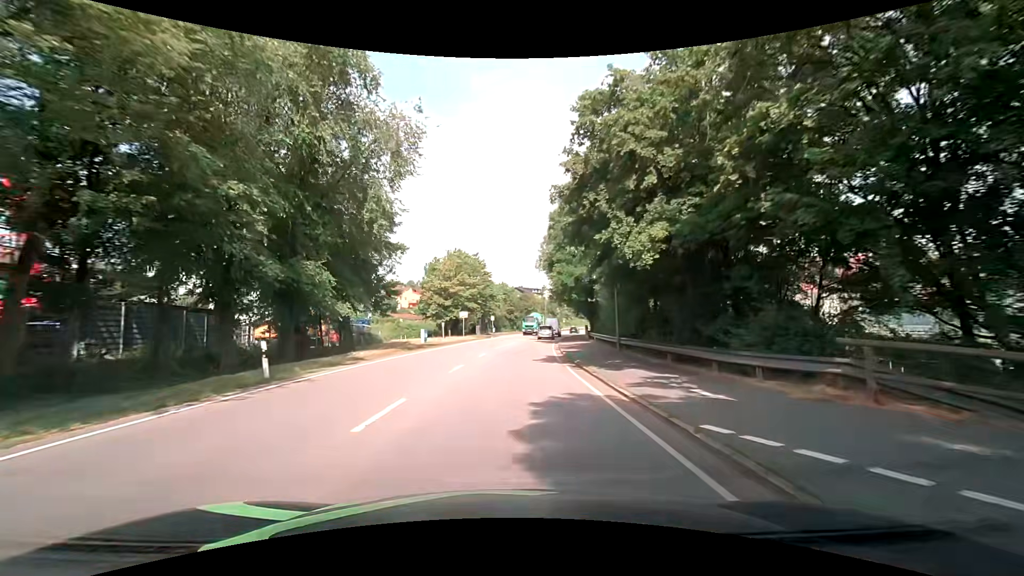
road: primary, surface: asphalt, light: Day
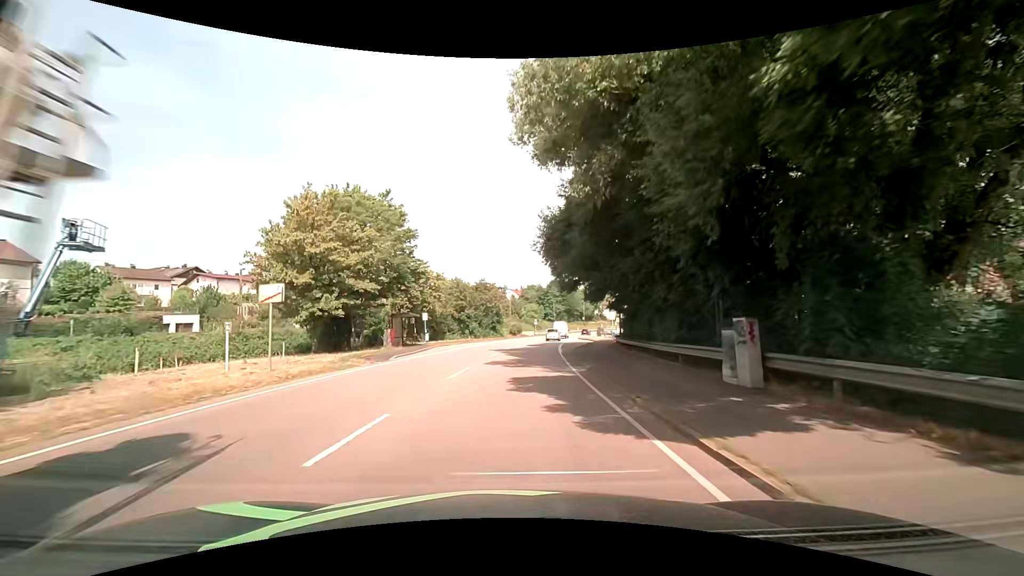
(+1.0, +37.5) m; +4°
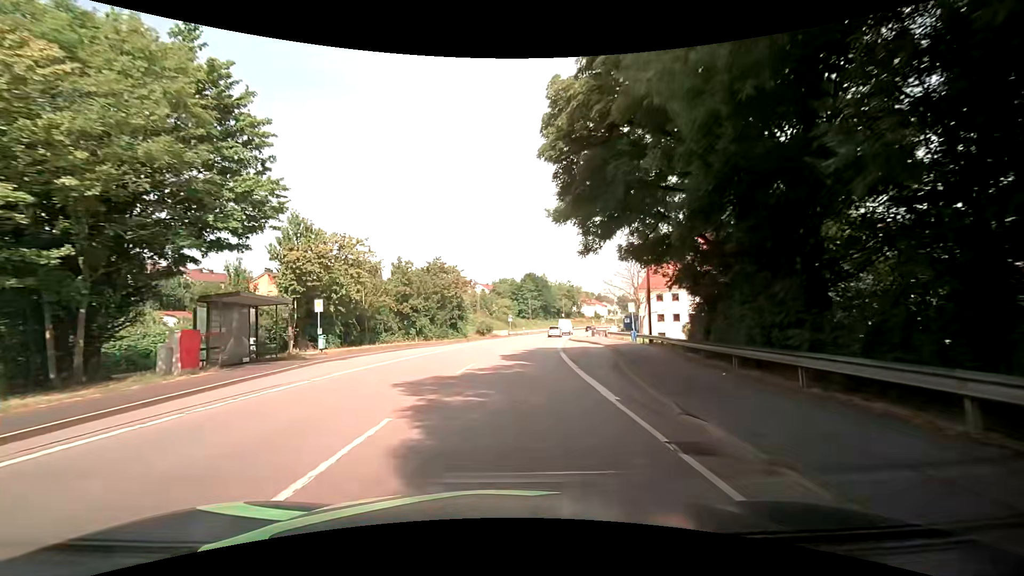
(+0.6, +22.5) m; +3°
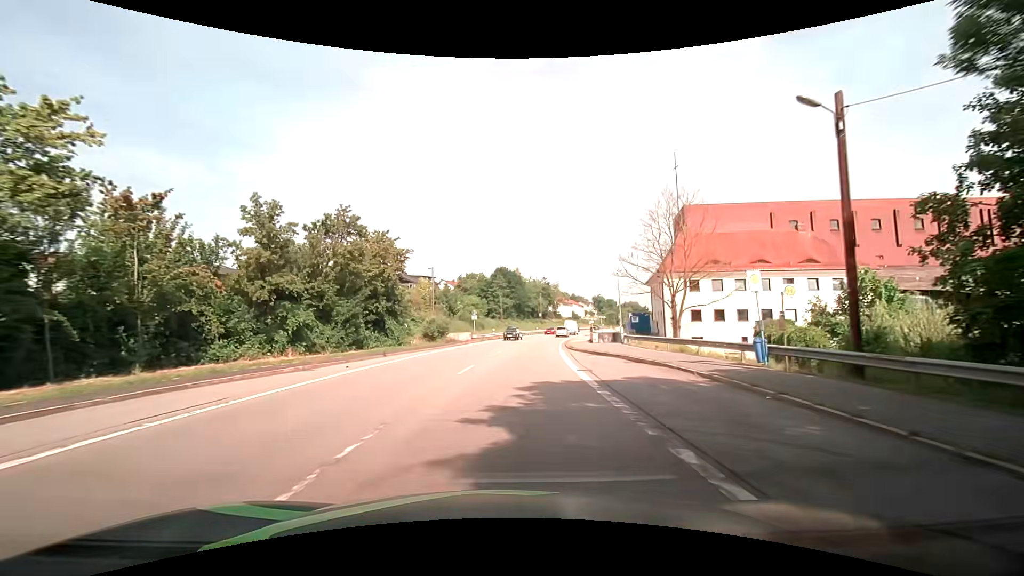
(+0.6, +24.2) m; +3°
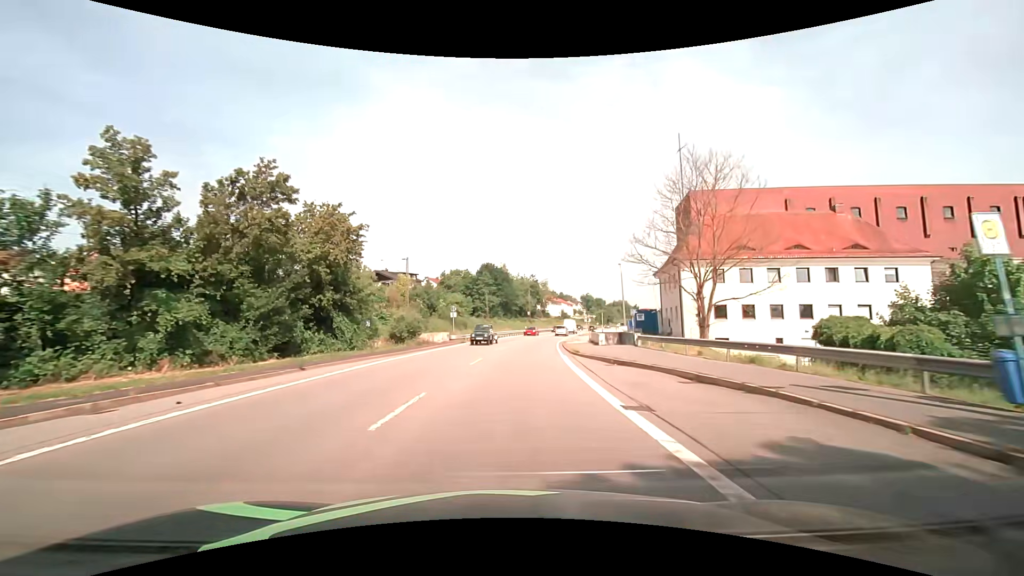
(+0.1, +8.8) m; +1°
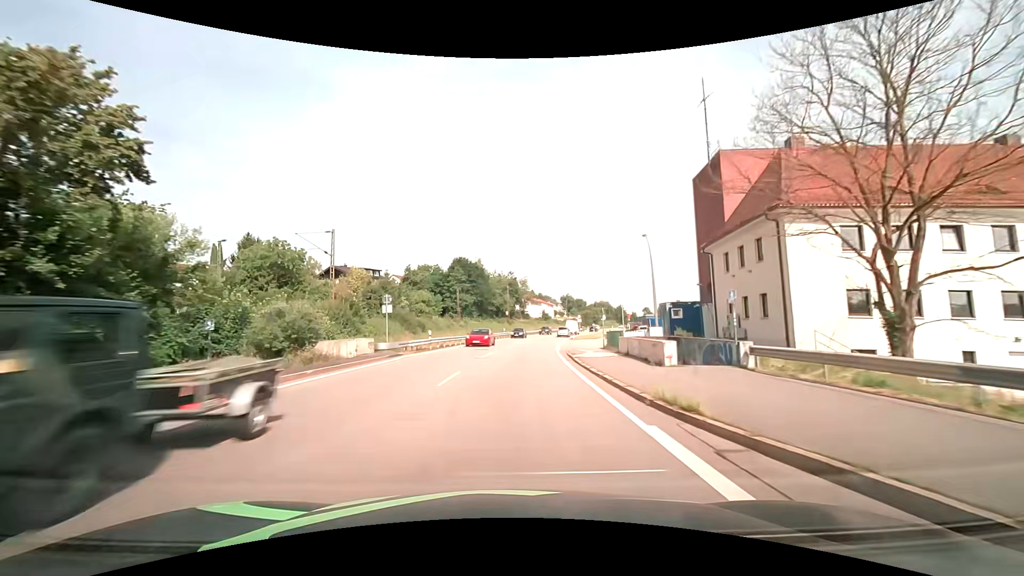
(+0.5, +18.7) m; +3°
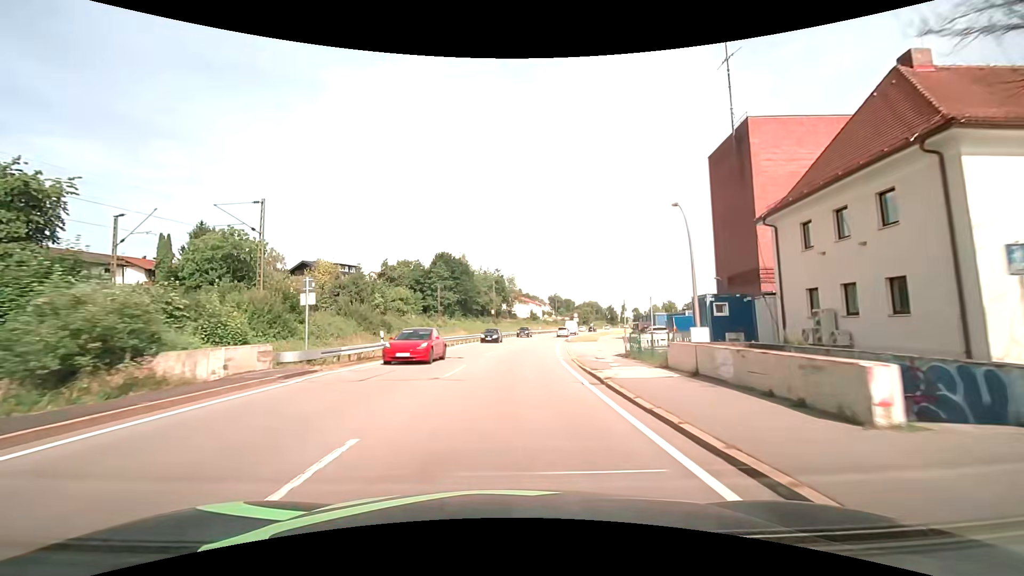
(+0.1, +9.9) m; +2°
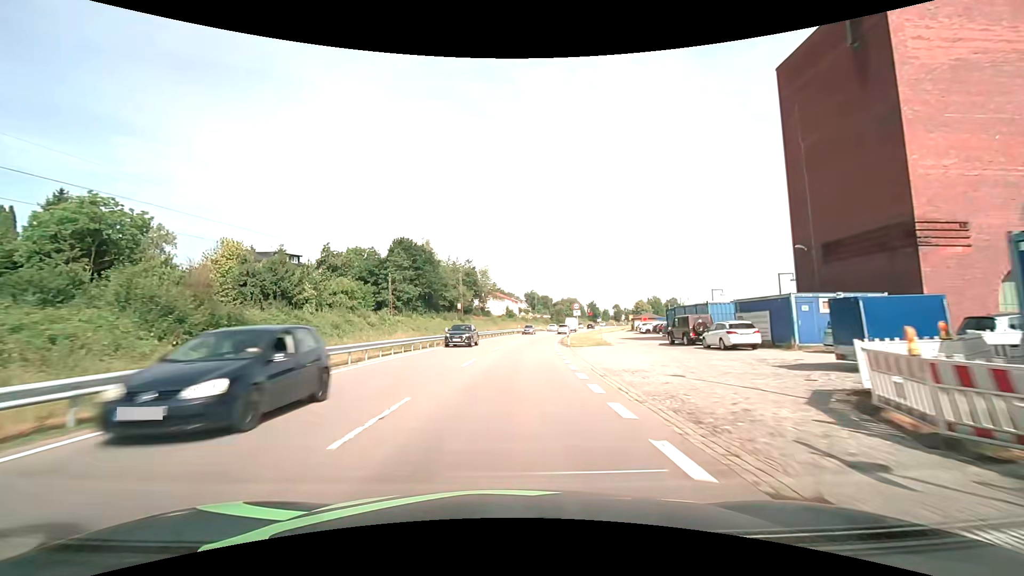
(+0.5, +20.6) m; +3°
(0, +10) (+1, +20) (+1, +30) (+2, +40) (+3, +50) (+5, +60) (+6, +70) (+8, +79) (+10, +89) (+13, +99) m
